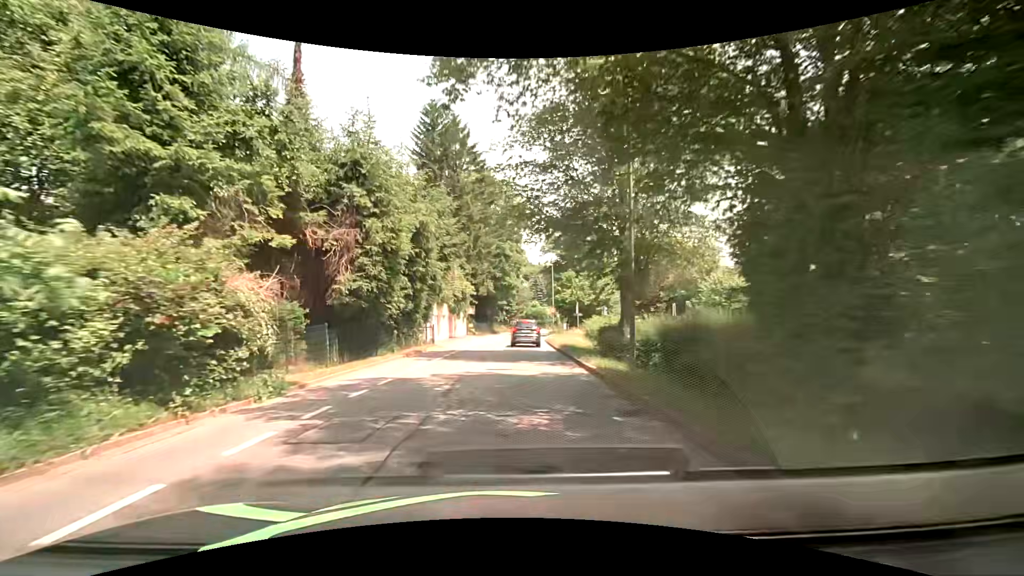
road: tertiary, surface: asphalt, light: Day
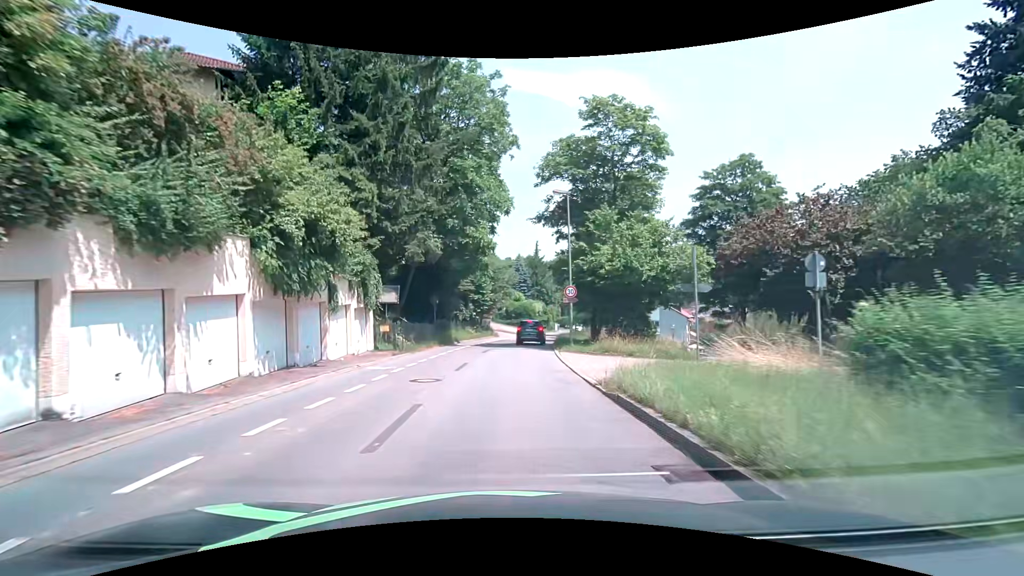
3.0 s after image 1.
(+0.9, +30.8) m; +3°
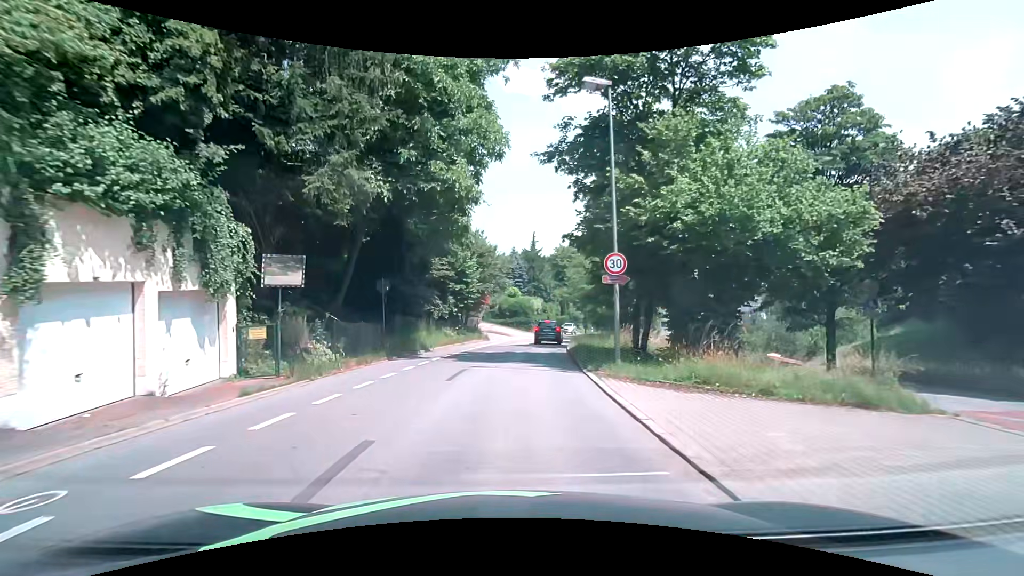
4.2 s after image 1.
(0.0, +11.5) m; 0°
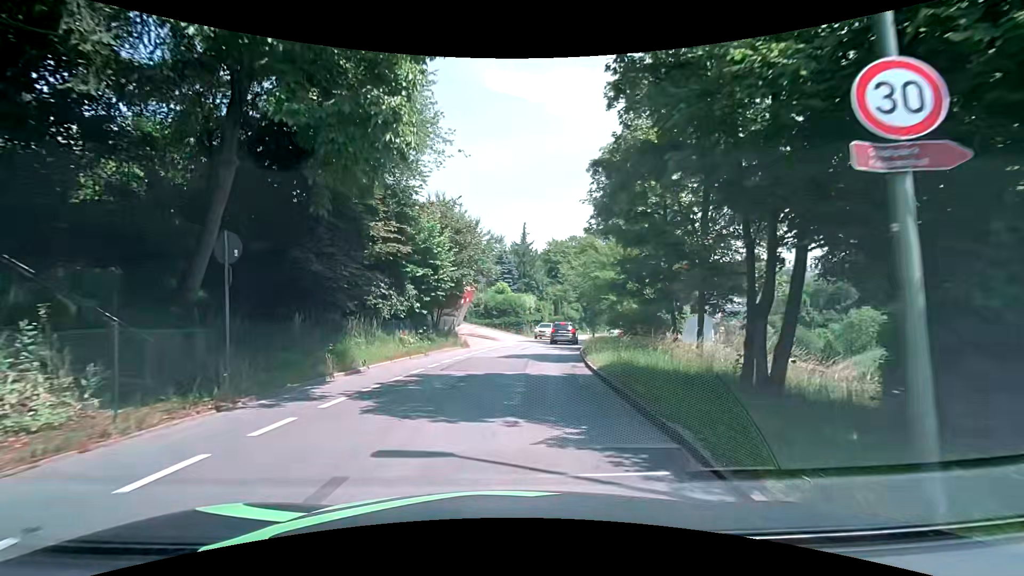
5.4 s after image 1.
(+0.2, +10.1) m; +2°
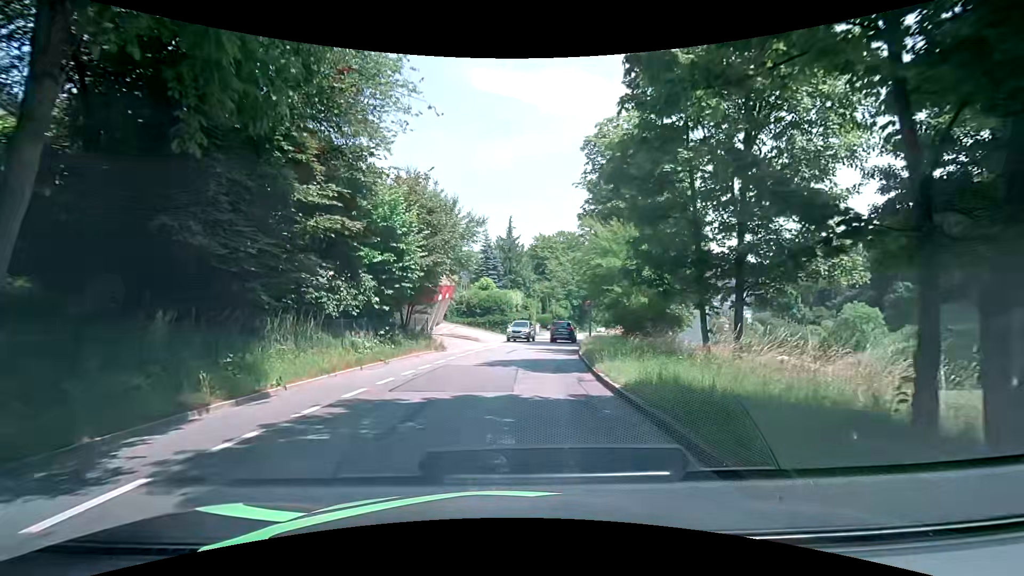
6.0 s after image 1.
(0.0, +4.6) m; +1°
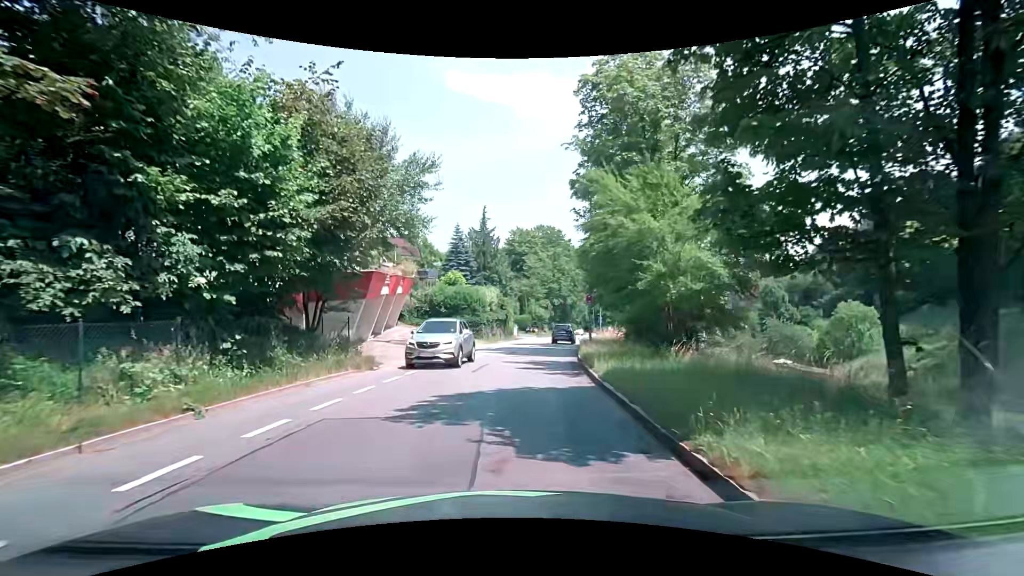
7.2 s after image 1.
(+0.3, +8.9) m; +3°
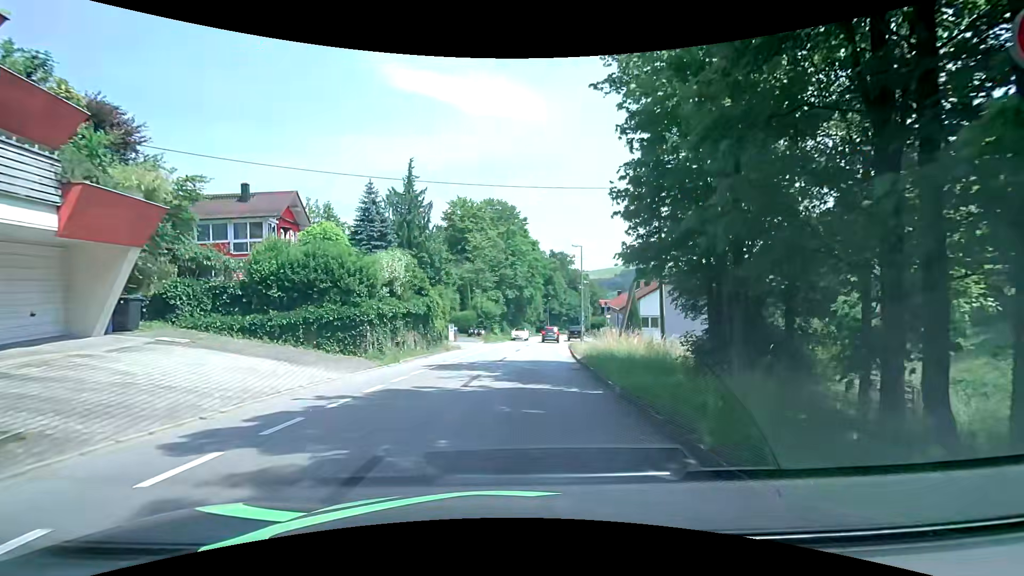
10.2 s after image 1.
(+1.1, +21.5) m; +6°
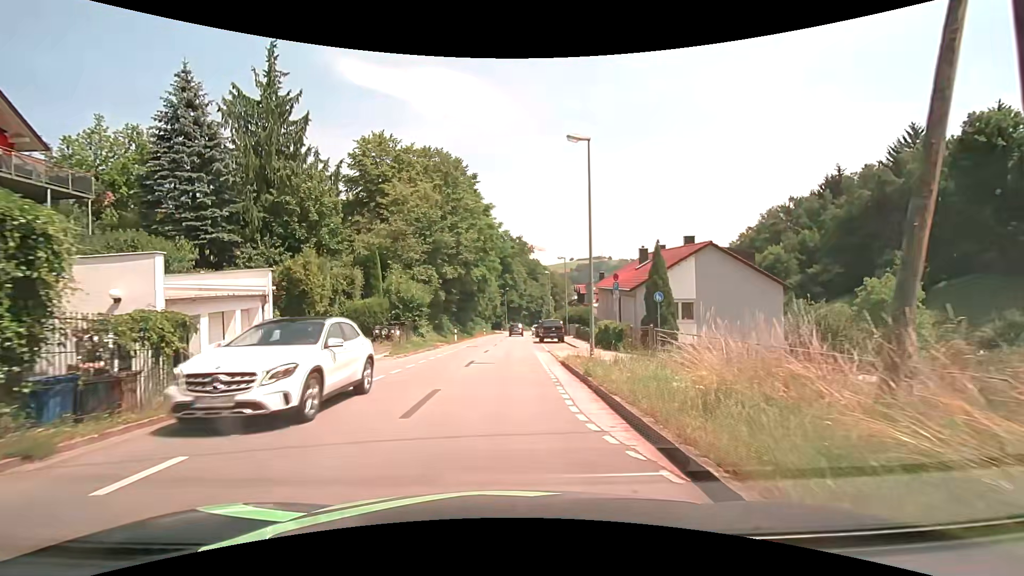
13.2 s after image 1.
(+1.3, +21.7) m; +5°
(0, +10) (0, +20) (0, +30) (0, +40) (+1, +50) (+1, +60) (+1, +70) (+2, +80) (+2, +90) (+3, +100) m
